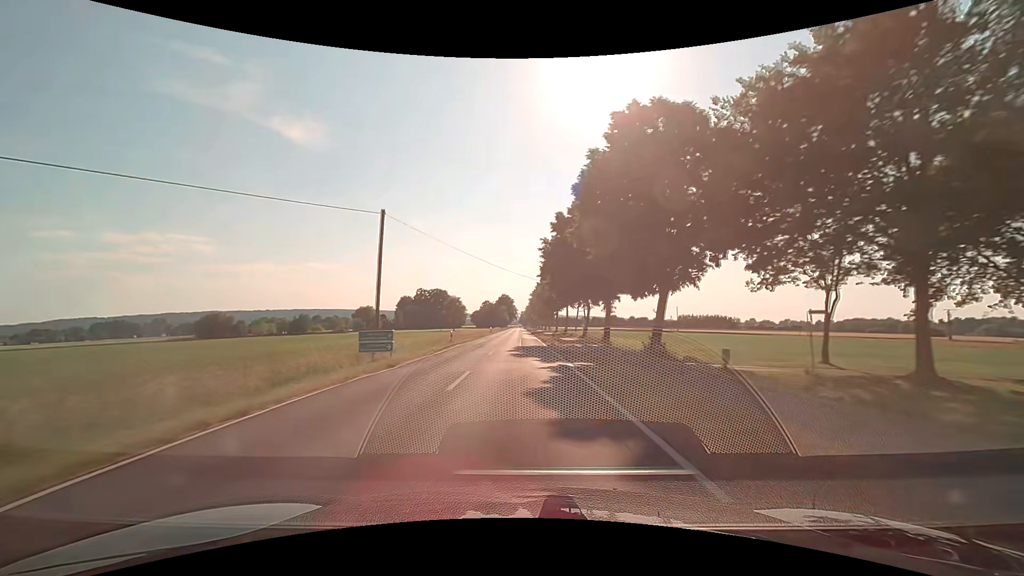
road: secondary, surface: asphalt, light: Day
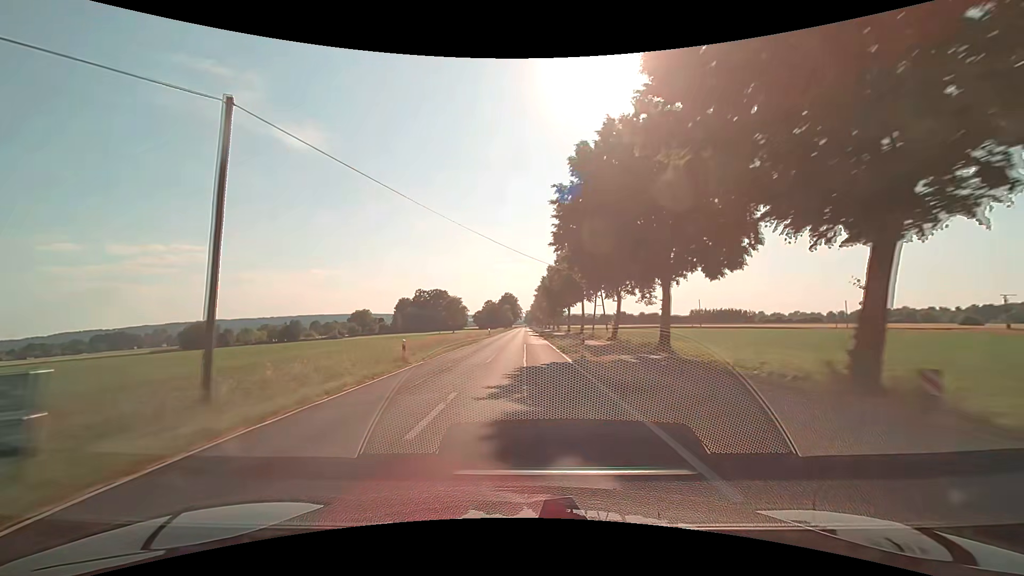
(-0.1, +15.9) m; -1°
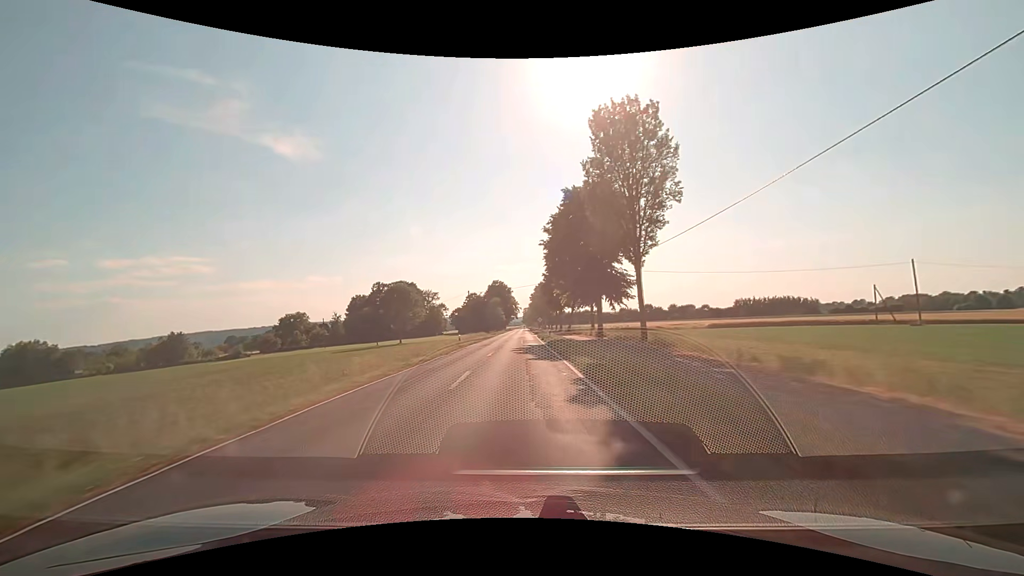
(+0.3, +79.2) m; 0°
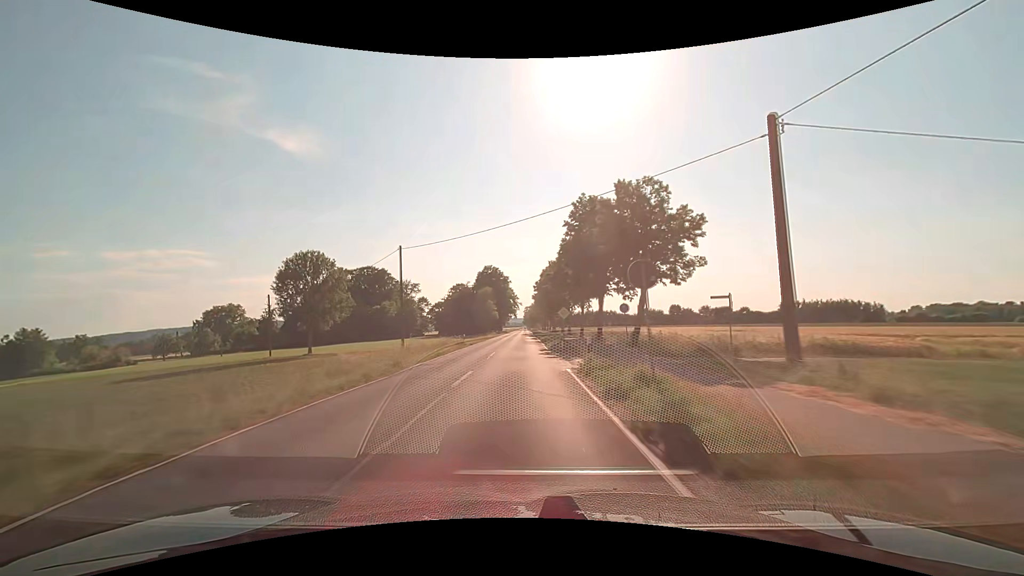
(0.0, +47.4) m; 0°
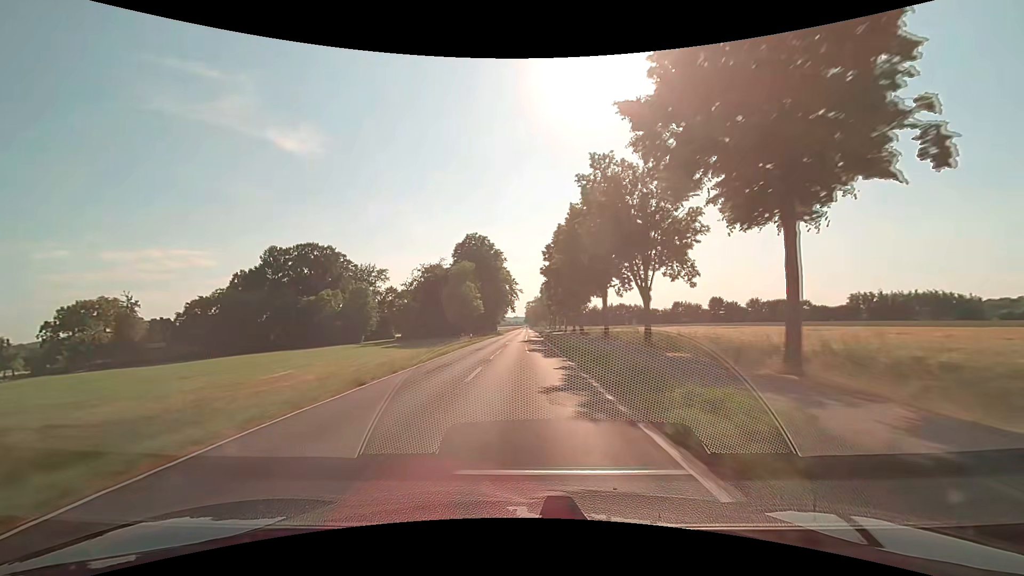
(-0.1, +47.5) m; 0°
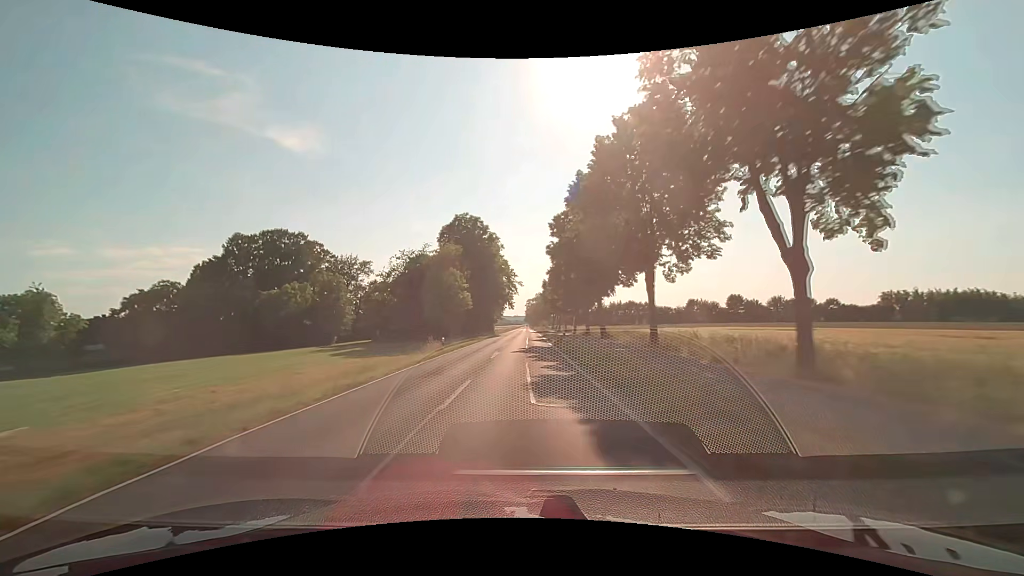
(0.0, +15.8) m; 0°
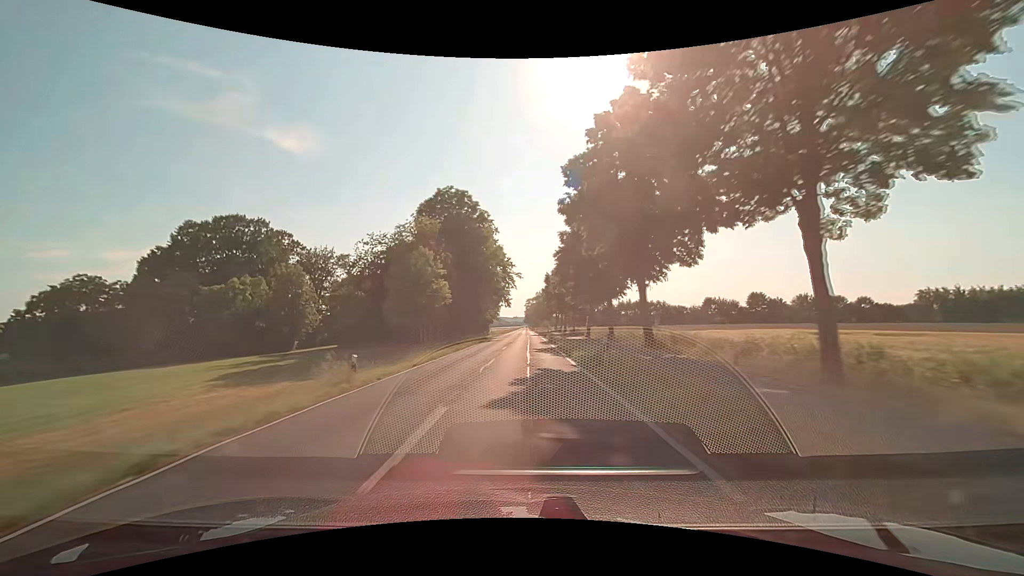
(0.0, +15.8) m; 0°
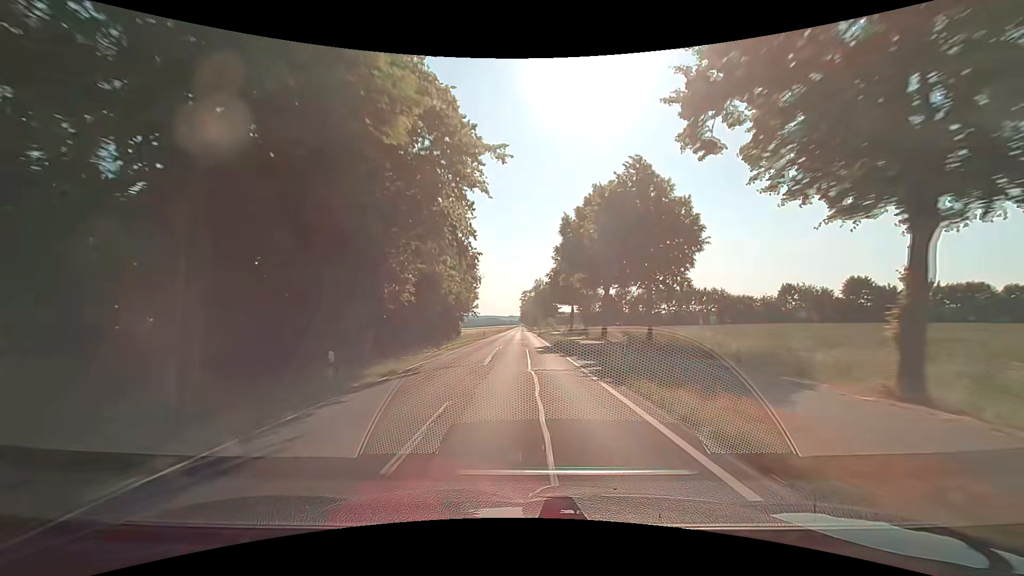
(-0.1, +47.4) m; +1°
(0, +10) (0, +20) (0, +30) (0, +40) (0, +50) (0, +60) (0, +70) (-1, +80) (-1, +90) (-1, +100) m
